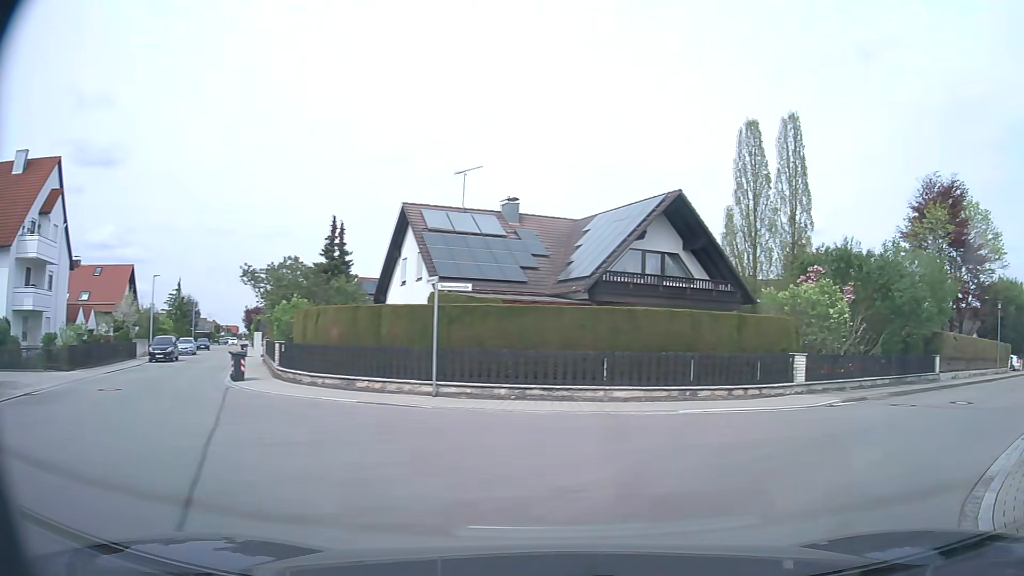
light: Day
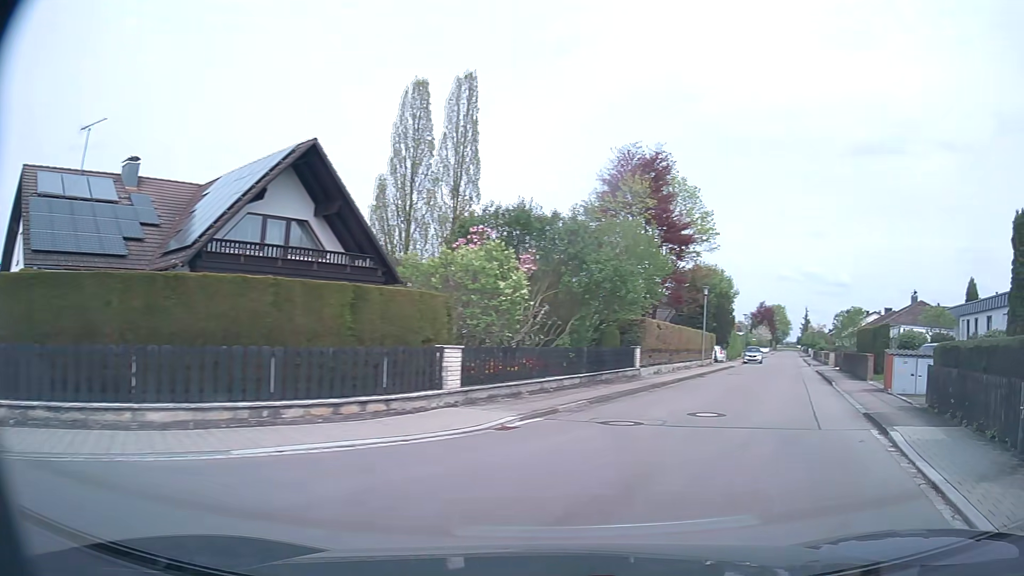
(+1.7, +6.3) m; +30°
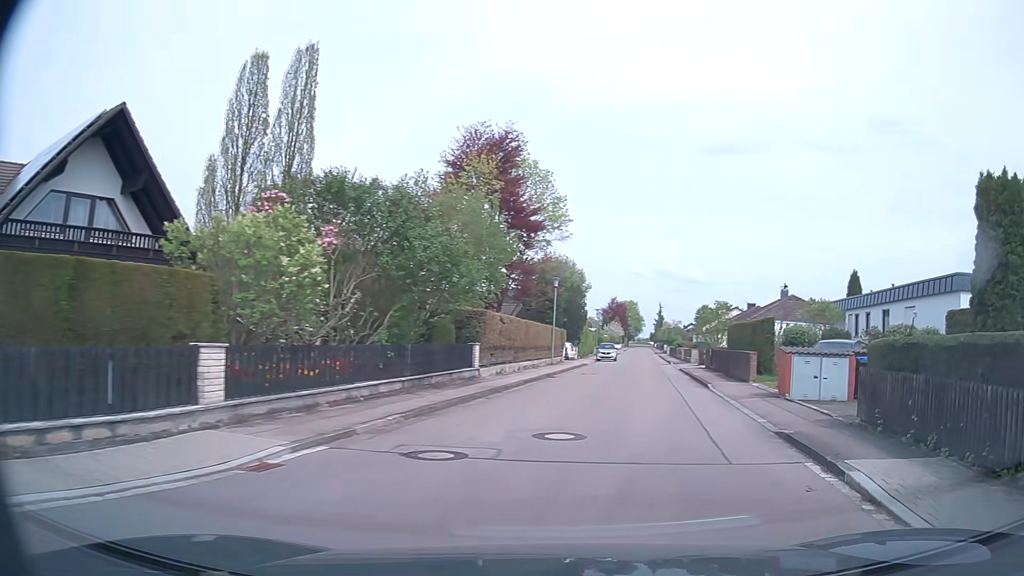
(+0.4, +3.8) m; +12°
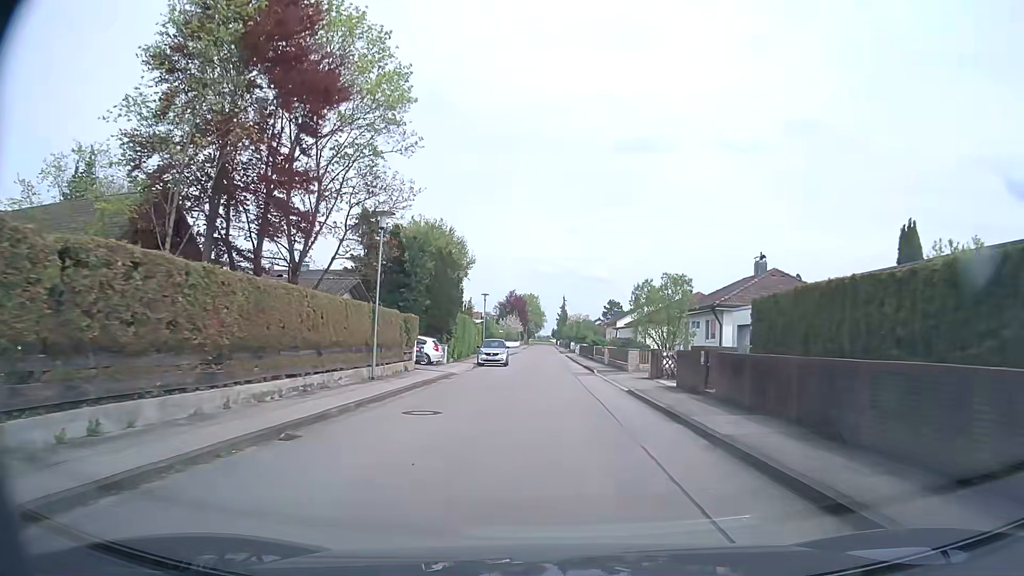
(+2.6, +20.1) m; +9°
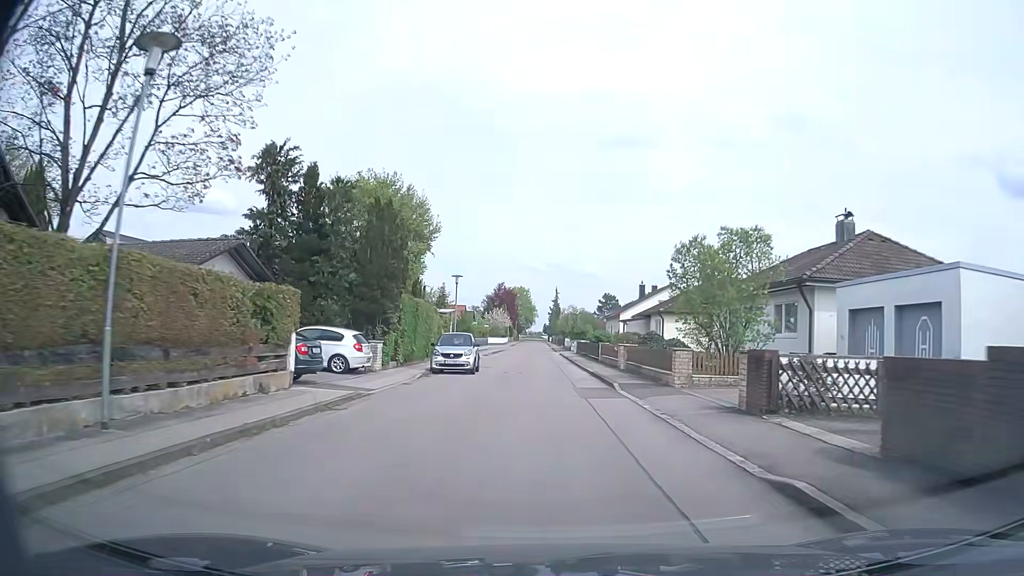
(+0.1, +13.2) m; 0°
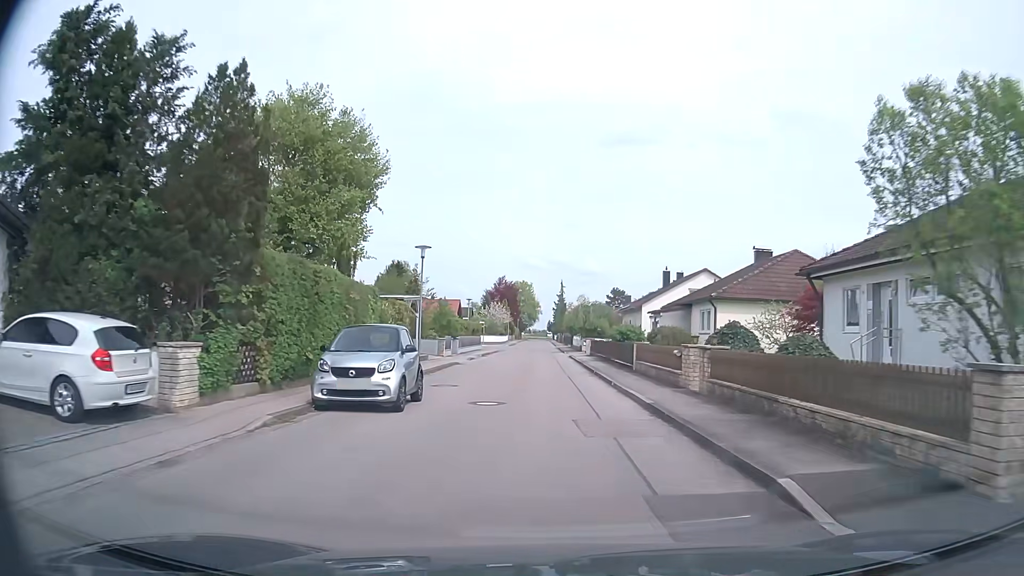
(0.0, +13.5) m; 0°
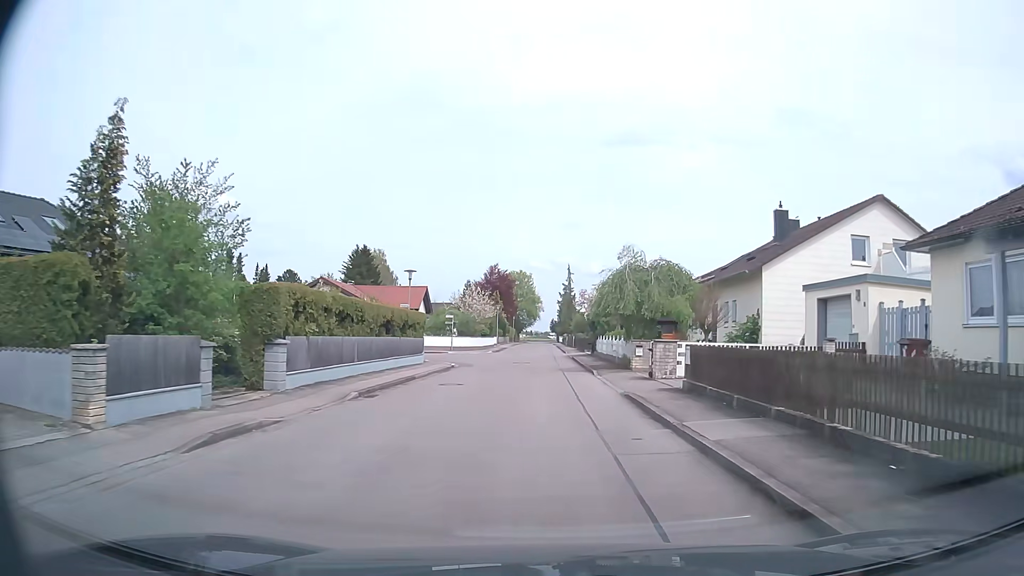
(-0.1, +31.8) m; 0°
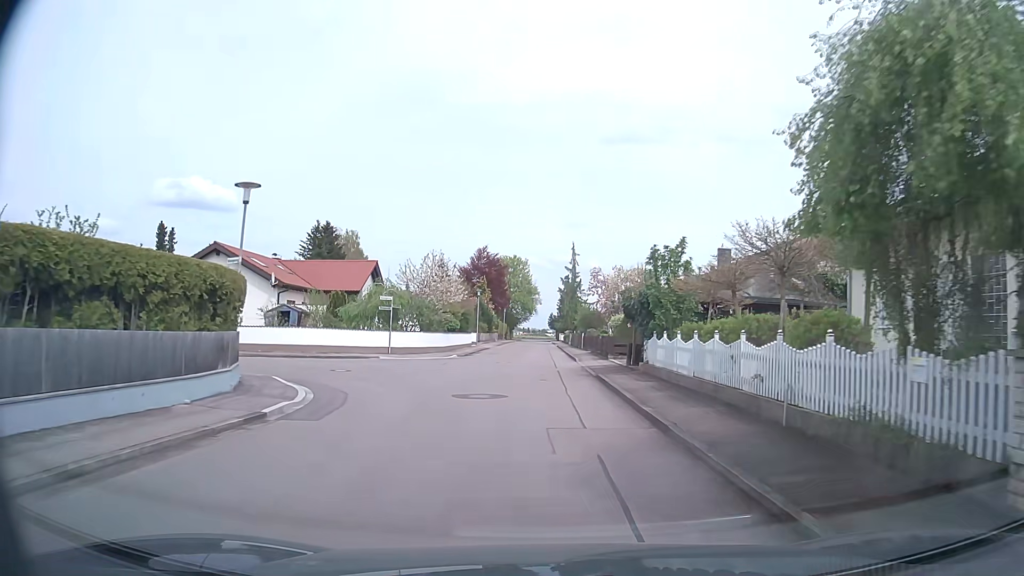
(0.0, +22.0) m; 0°
(0, +10) (-2, +20) (-10, +26) (-19, +29) (-29, +31) (-39, +34) (-48, +36) (-58, +39) (-68, +41) (-78, +43) m
